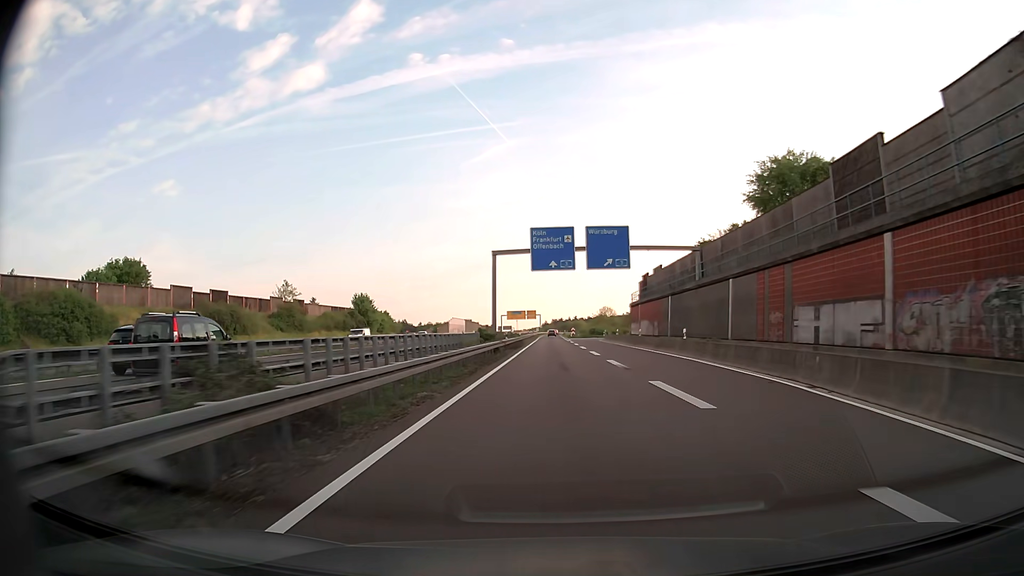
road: motorway_link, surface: asphalt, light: Day
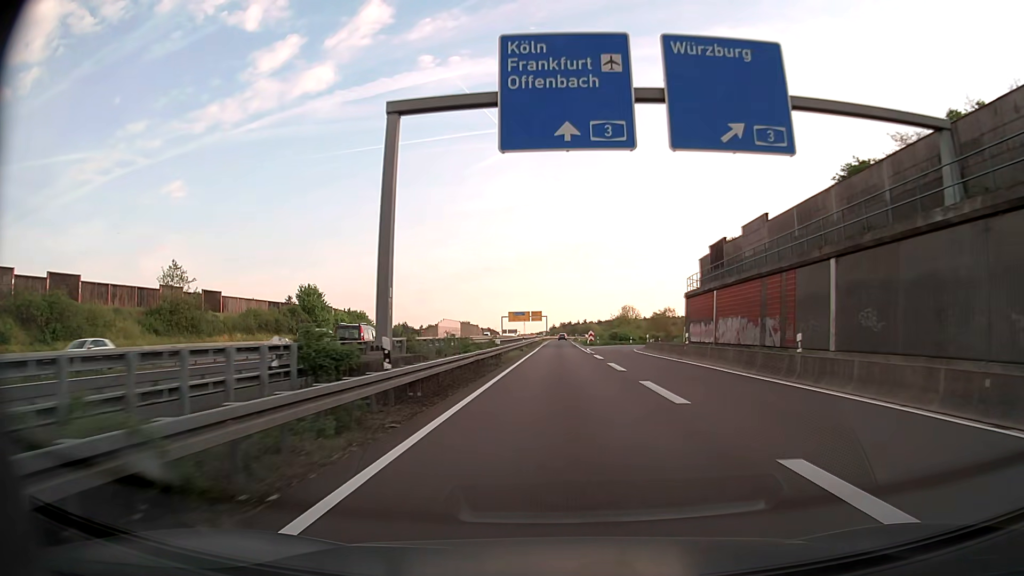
(-0.1, +34.2) m; 0°
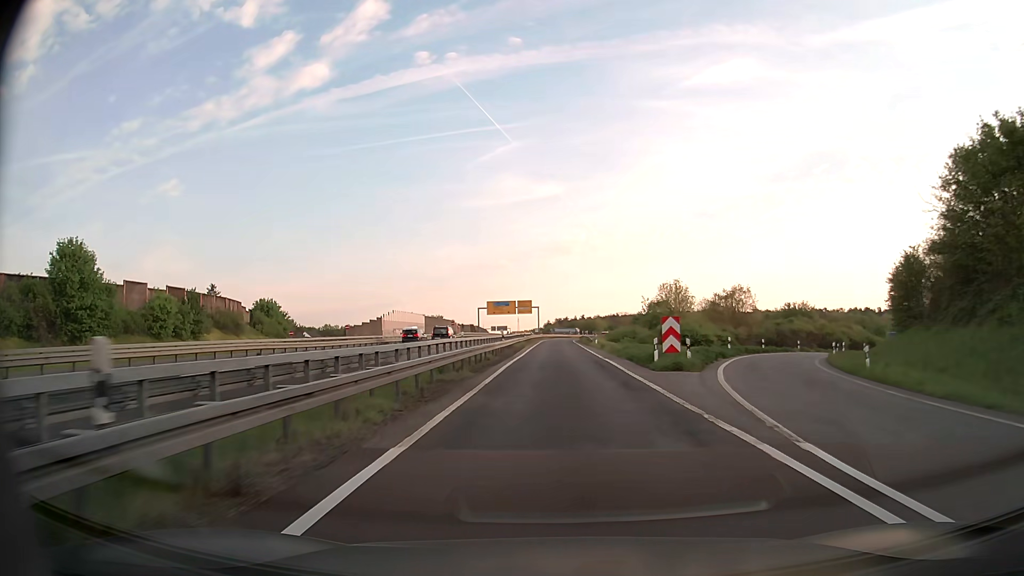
(0.0, +56.0) m; 0°
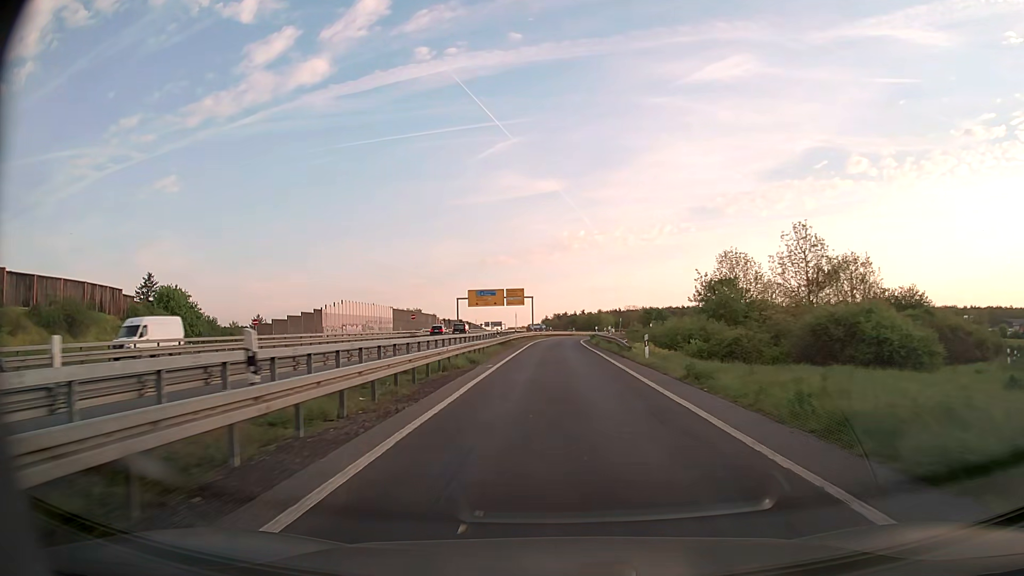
(+0.1, +33.2) m; 0°
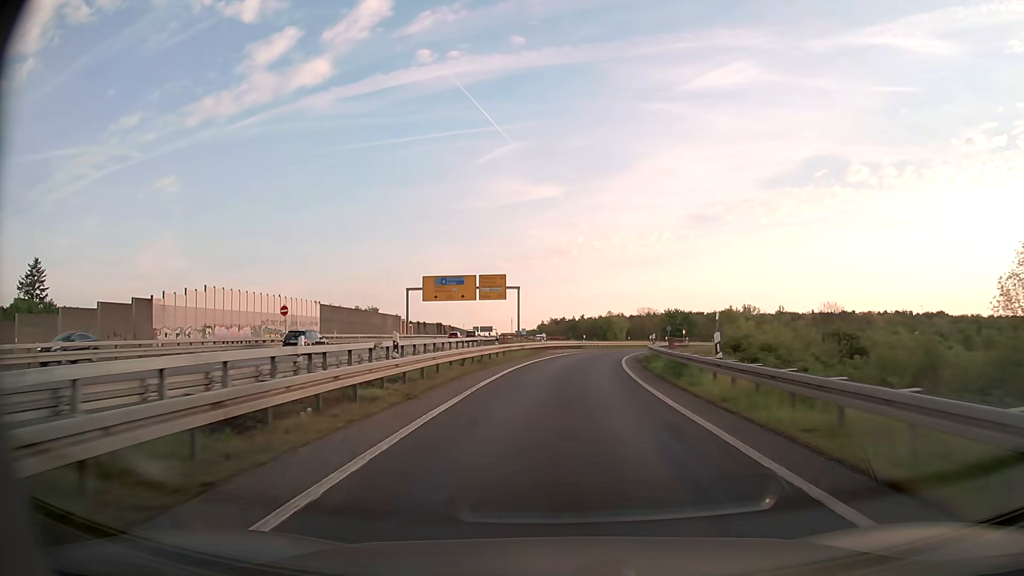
(-0.2, +43.9) m; 0°
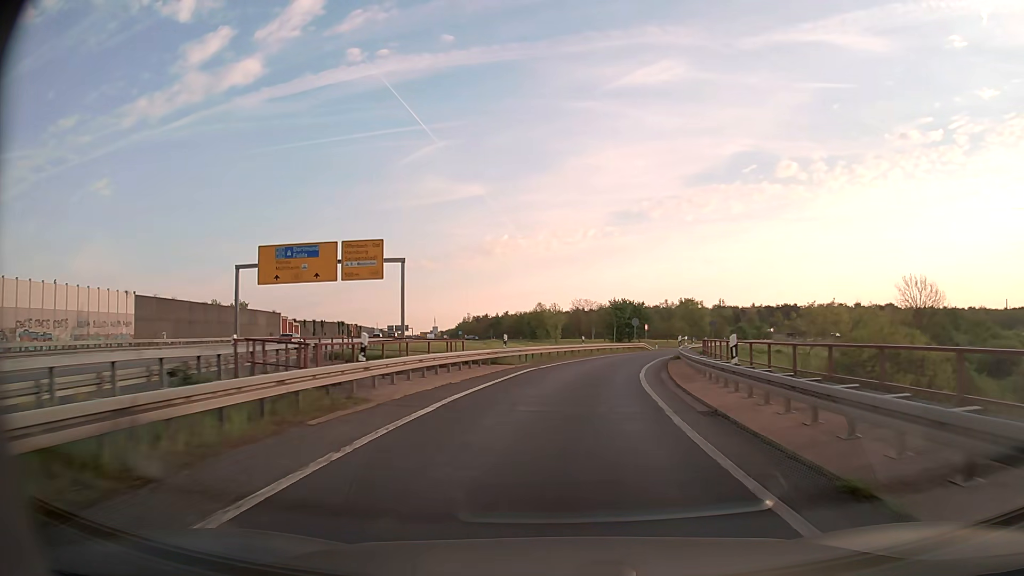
(+1.4, +32.6) m; +6°
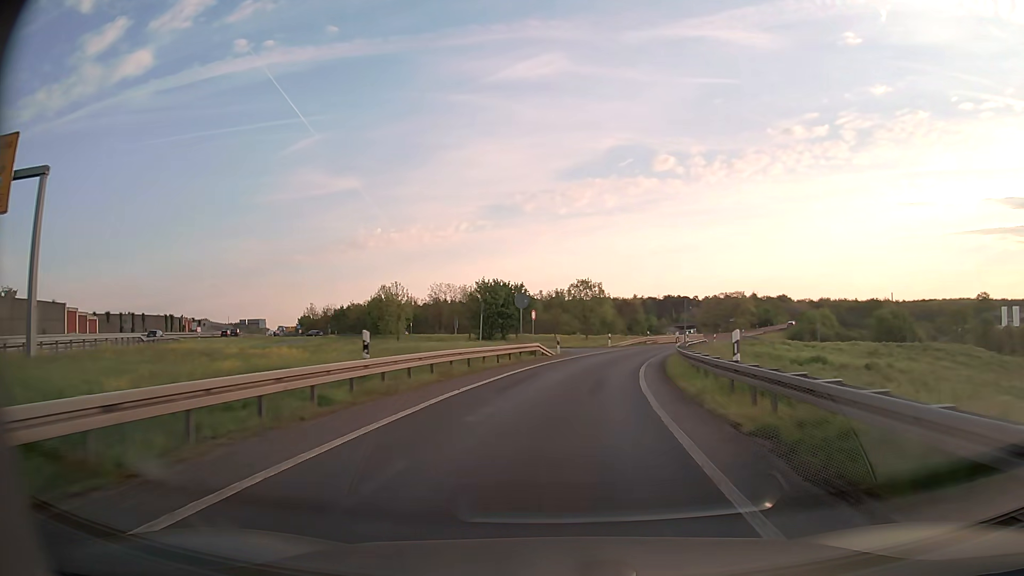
(+2.9, +32.5) m; +11°
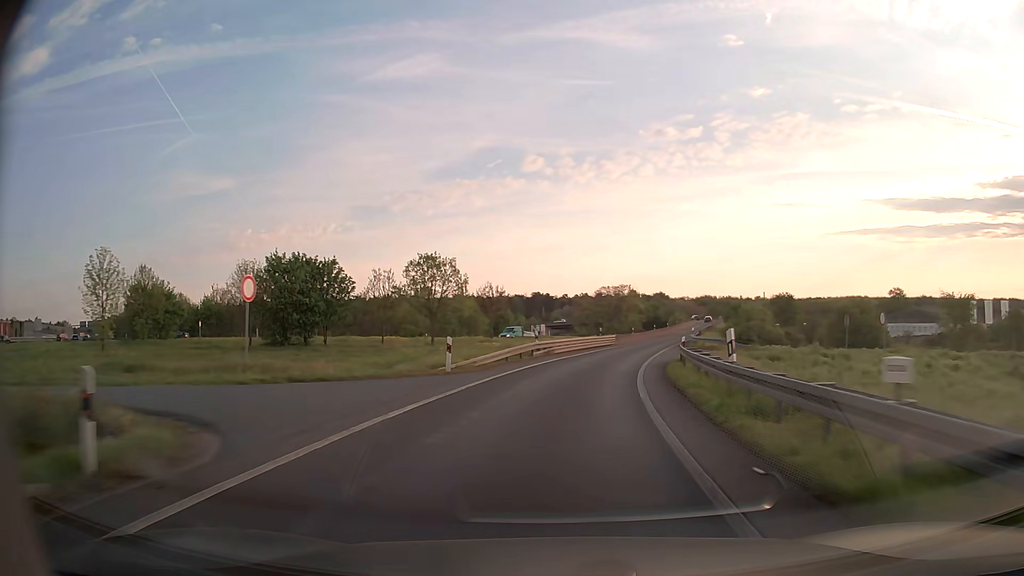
(+3.2, +32.7) m; +11°
